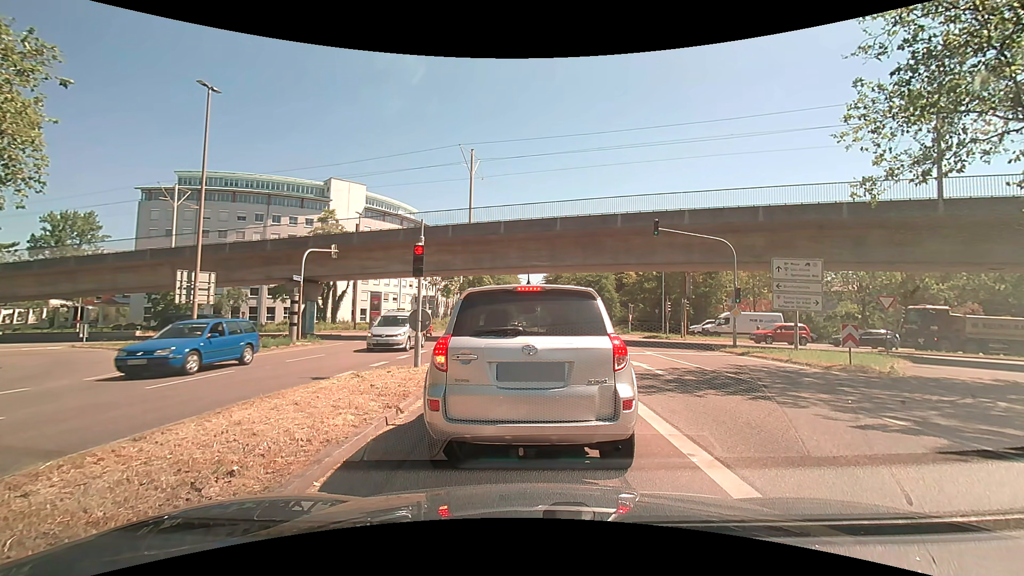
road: secondary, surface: asphalt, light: Day
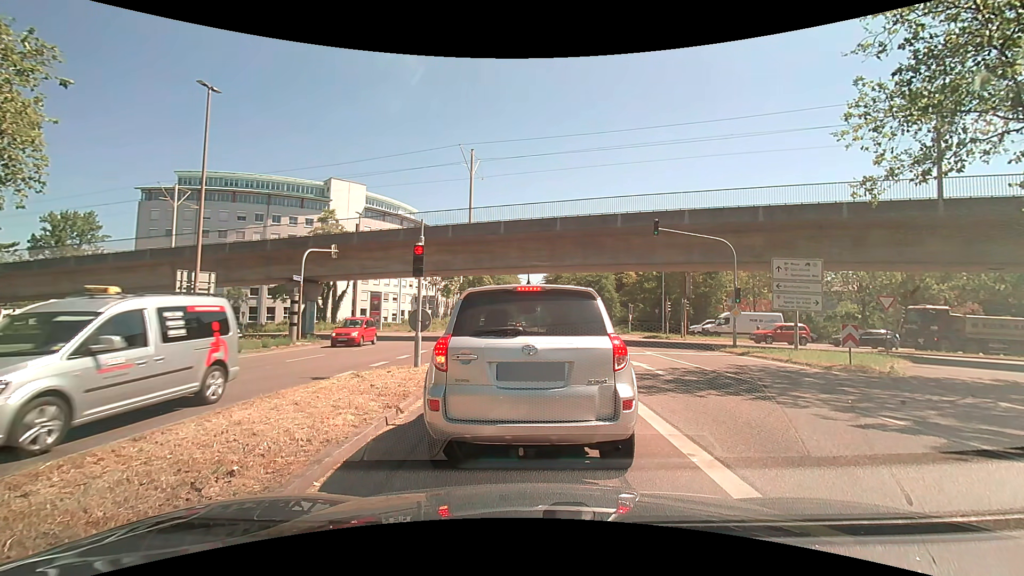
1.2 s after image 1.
(0.0, 0.0) m; 0°
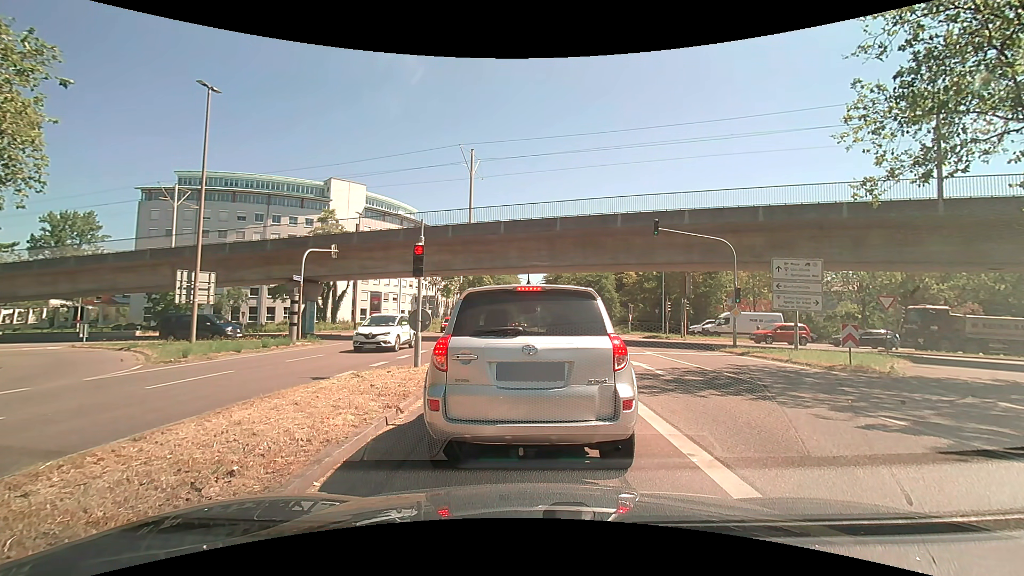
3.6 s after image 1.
(0.0, 0.0) m; 0°
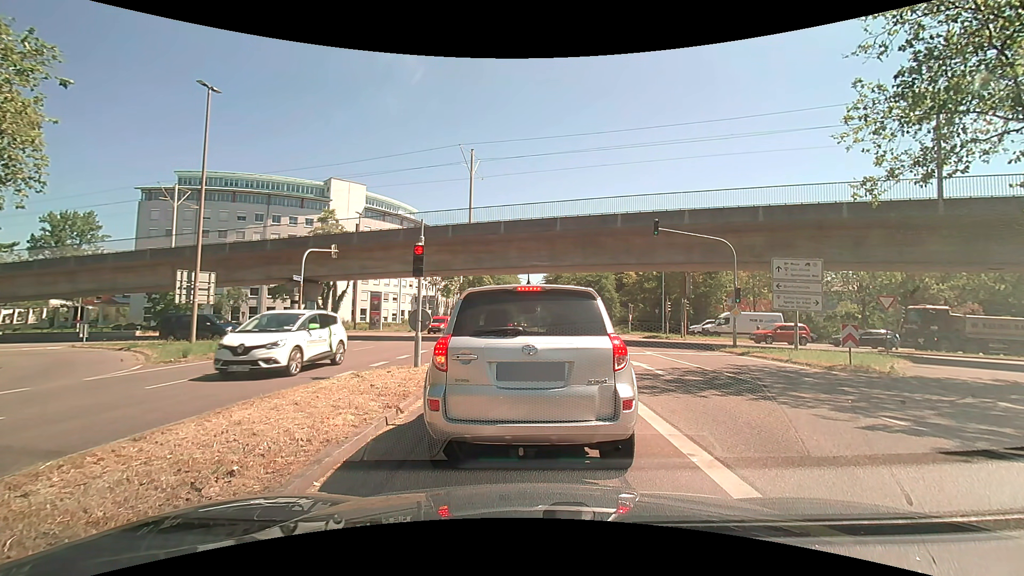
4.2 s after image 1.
(0.0, 0.0) m; 0°
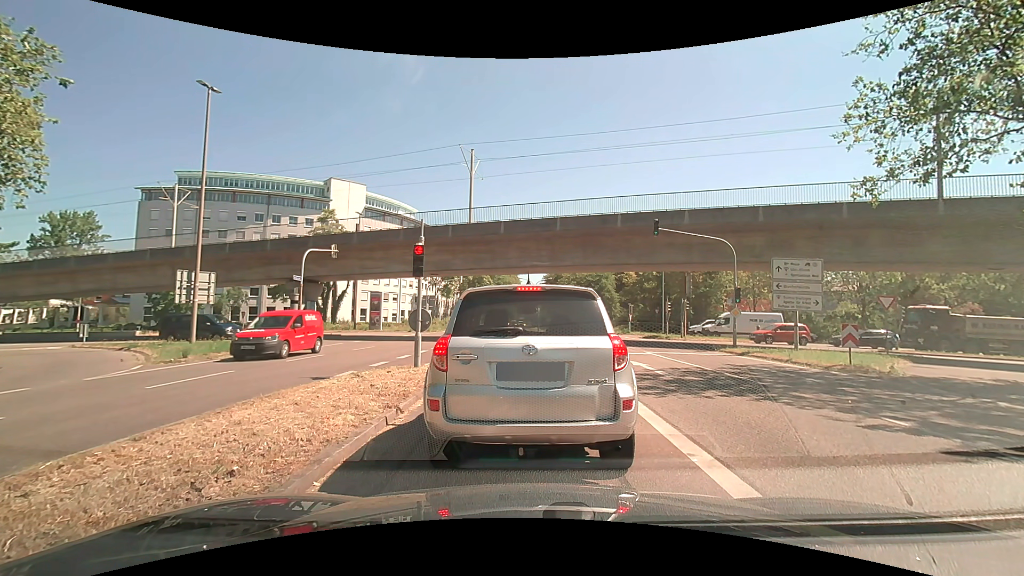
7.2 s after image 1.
(0.0, 0.0) m; 0°
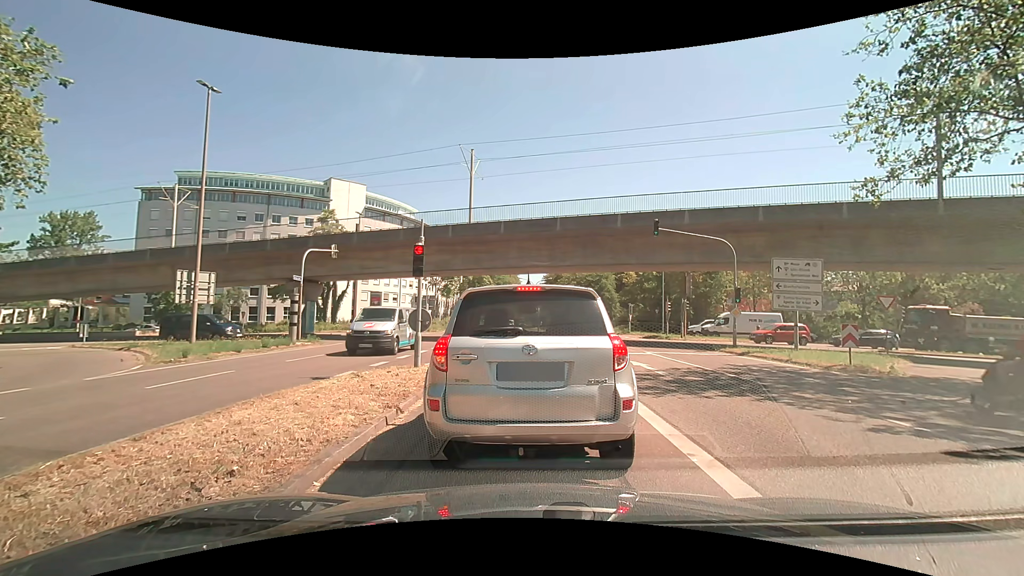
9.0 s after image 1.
(0.0, 0.0) m; 0°
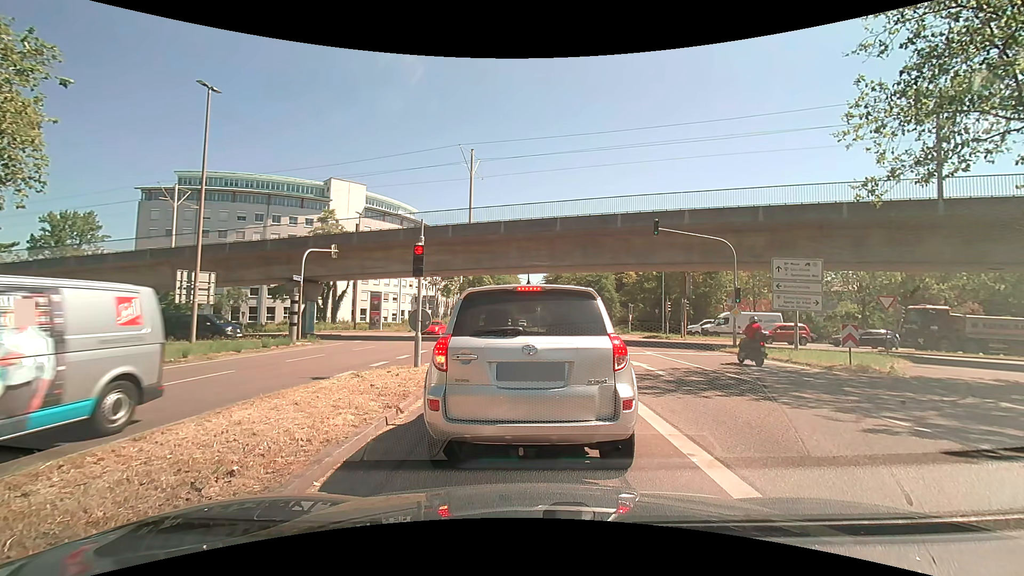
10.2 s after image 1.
(0.0, 0.0) m; 0°
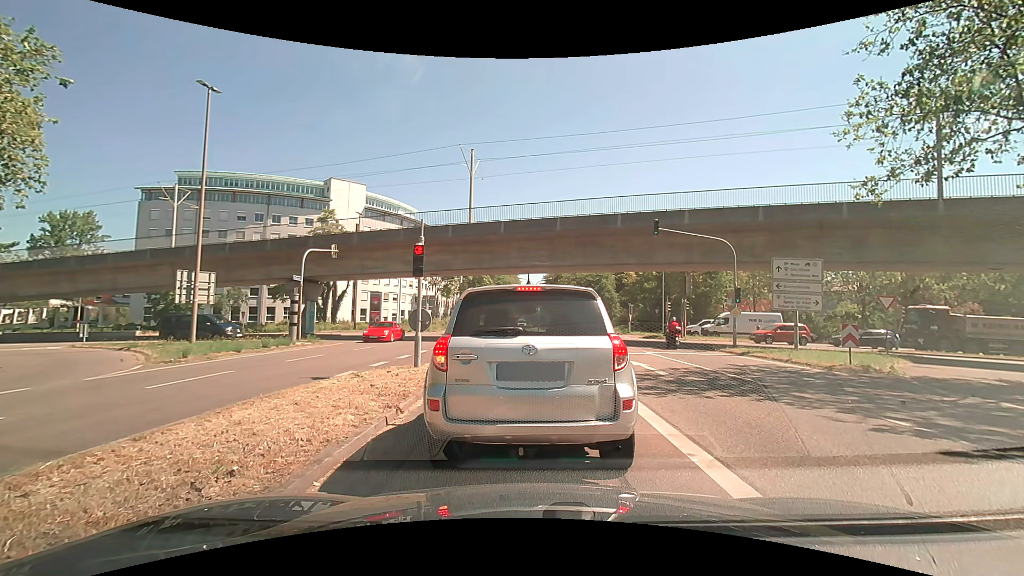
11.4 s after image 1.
(0.0, 0.0) m; 0°
